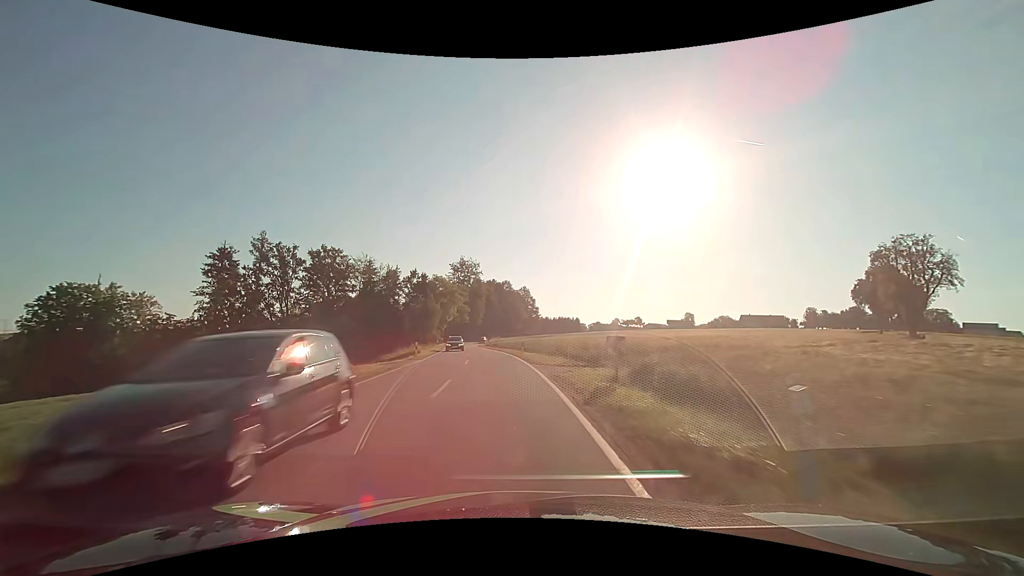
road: secondary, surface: asphalt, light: Day
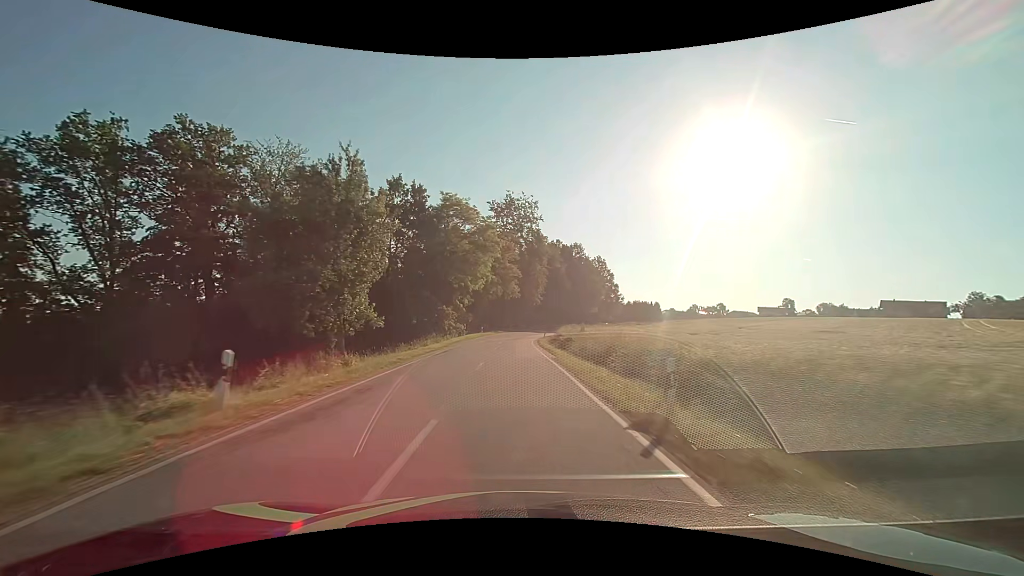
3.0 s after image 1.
(-4.3, +54.4) m; -6°
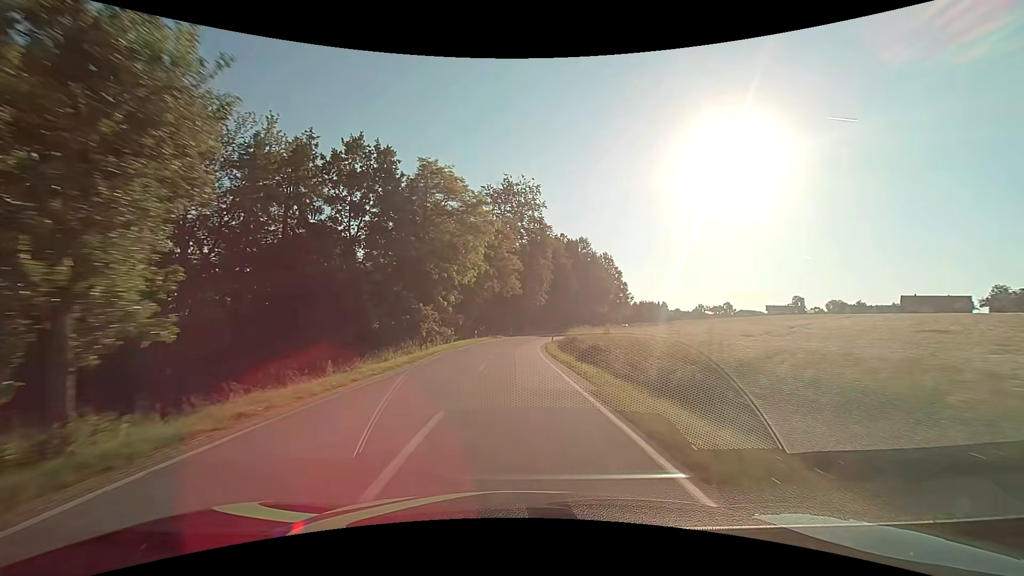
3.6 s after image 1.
(0.0, +11.0) m; 0°
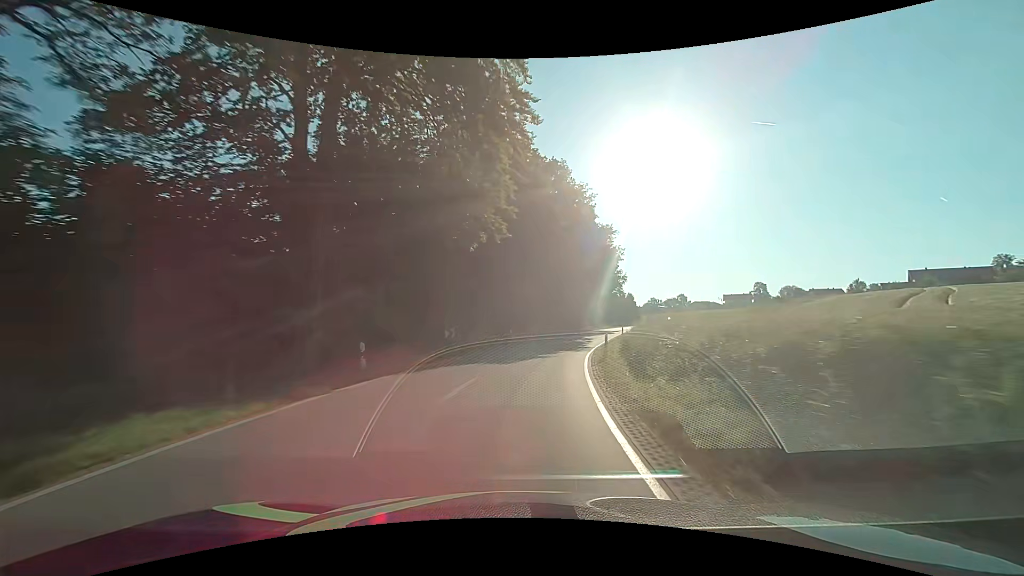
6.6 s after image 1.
(+1.4, +54.4) m; +7°
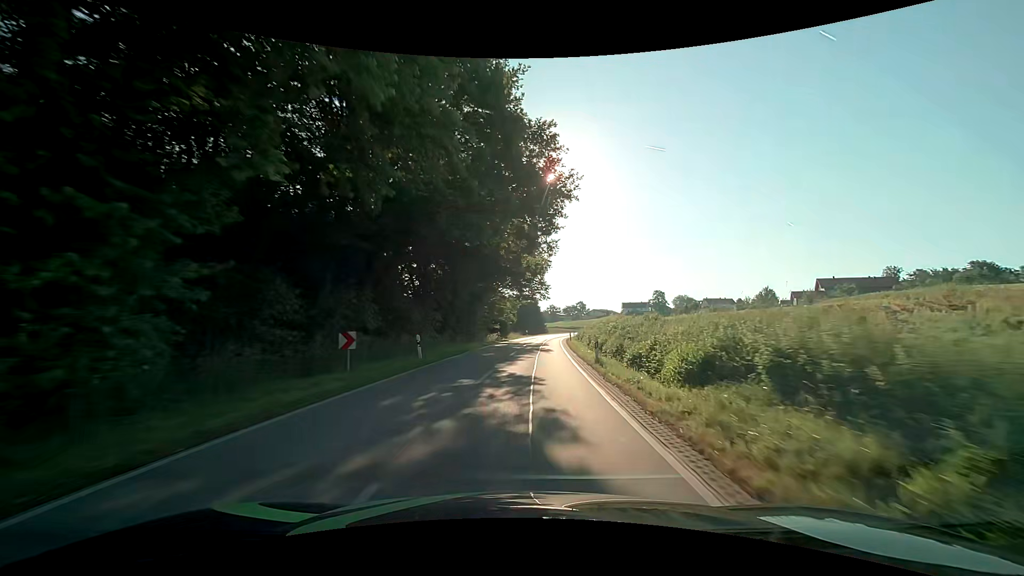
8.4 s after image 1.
(+2.9, +31.9) m; +11°
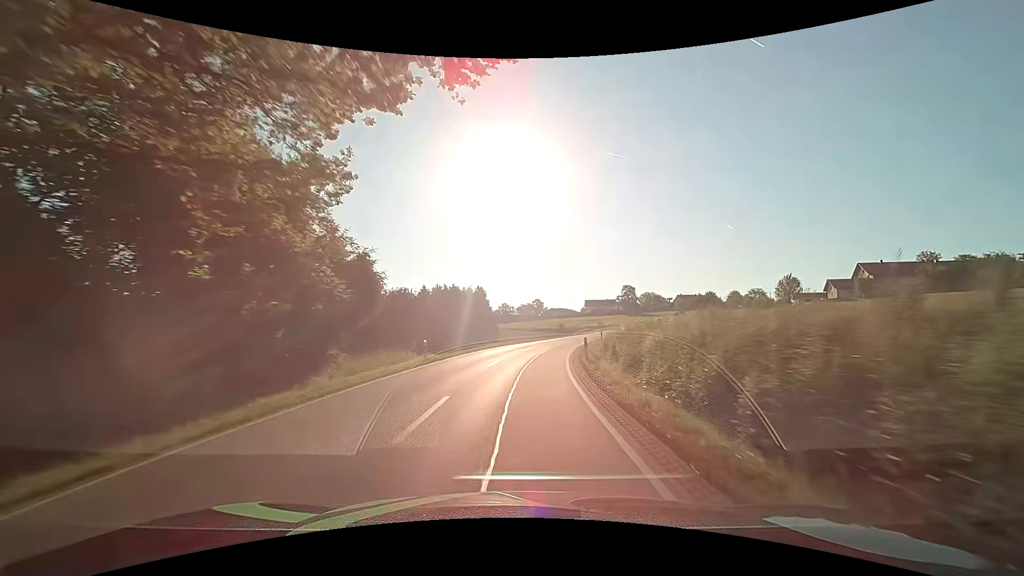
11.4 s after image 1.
(+3.7, +53.2) m; +6°
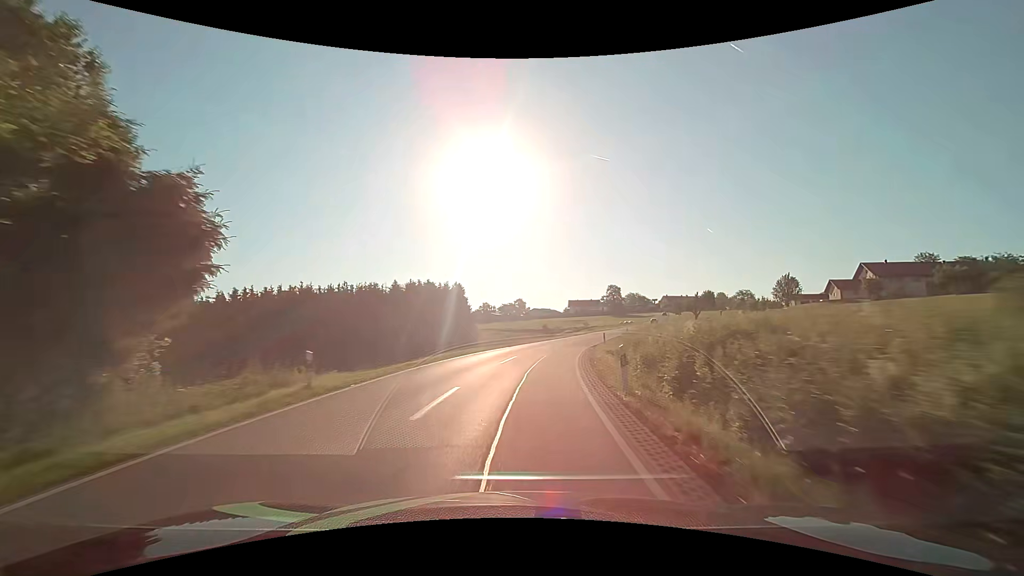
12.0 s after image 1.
(+0.1, +10.7) m; +2°
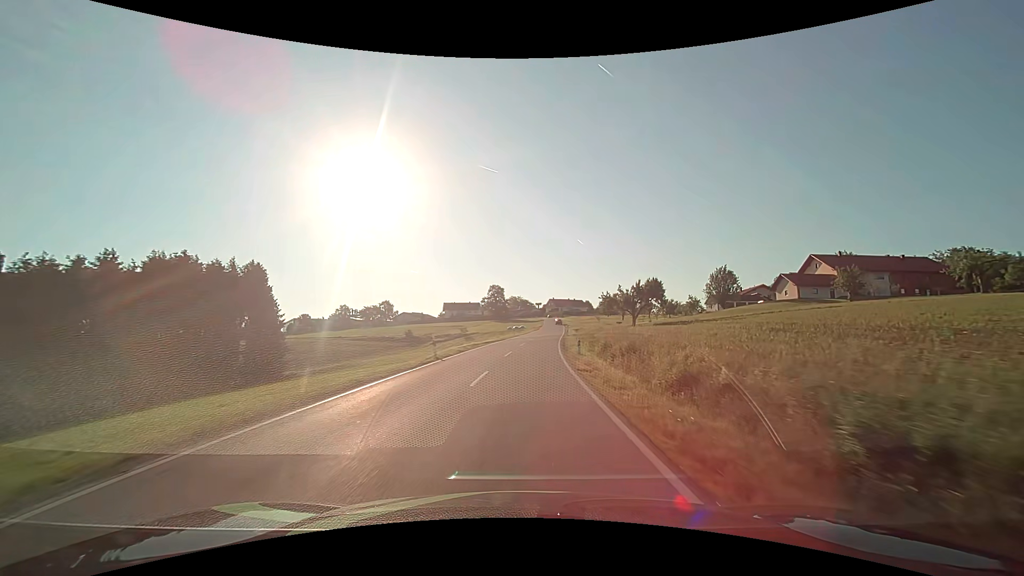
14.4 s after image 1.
(+5.3, +42.4) m; +14°
(0, +10) (+1, +20) (+1, +30) (+2, +40) (+3, +50) (+4, +60) (+5, +70) (+6, +80) (+7, +90) (+8, +100) m
